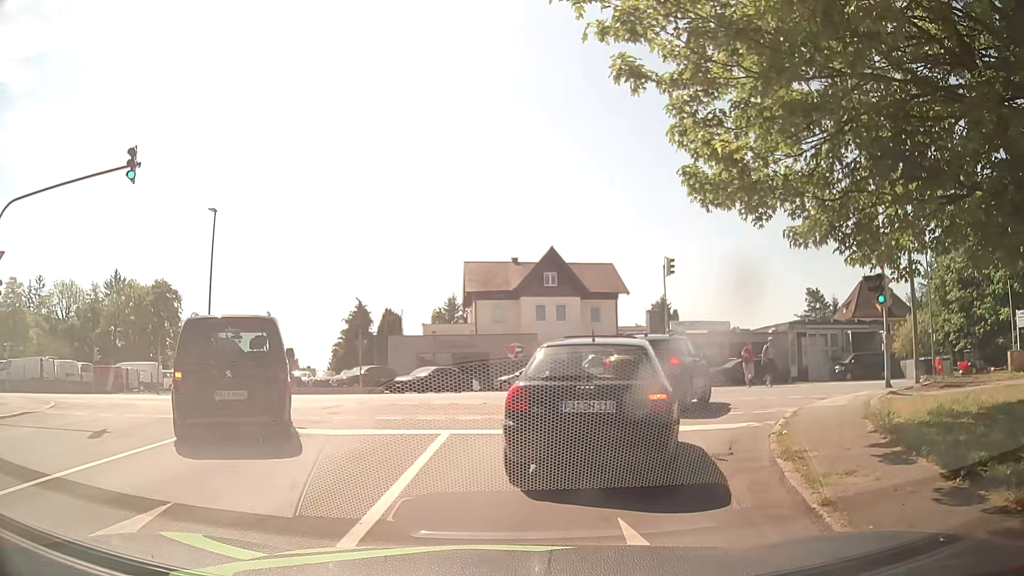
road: residential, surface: asphalt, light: Day
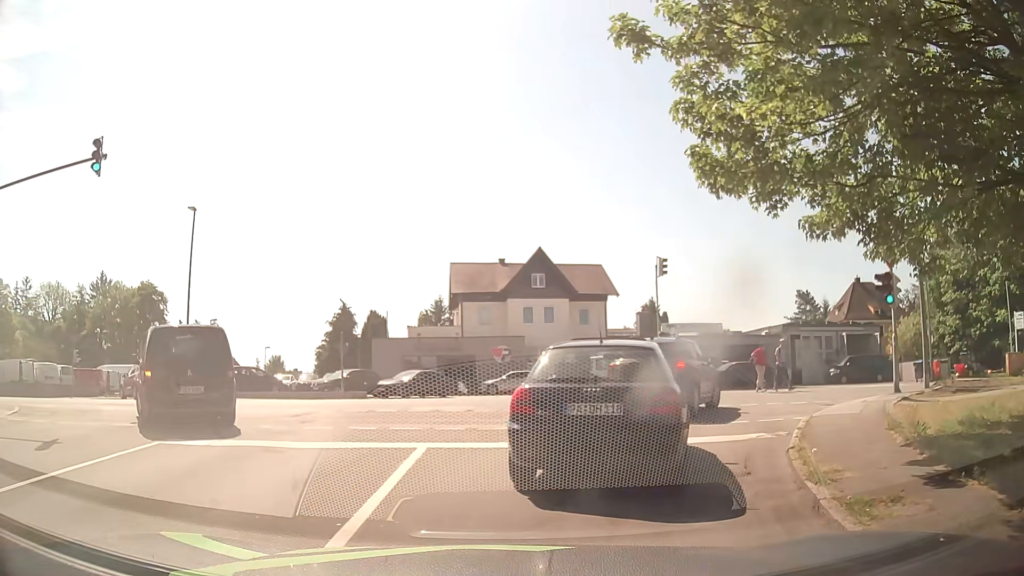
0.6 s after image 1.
(0.0, +1.1) m; +1°
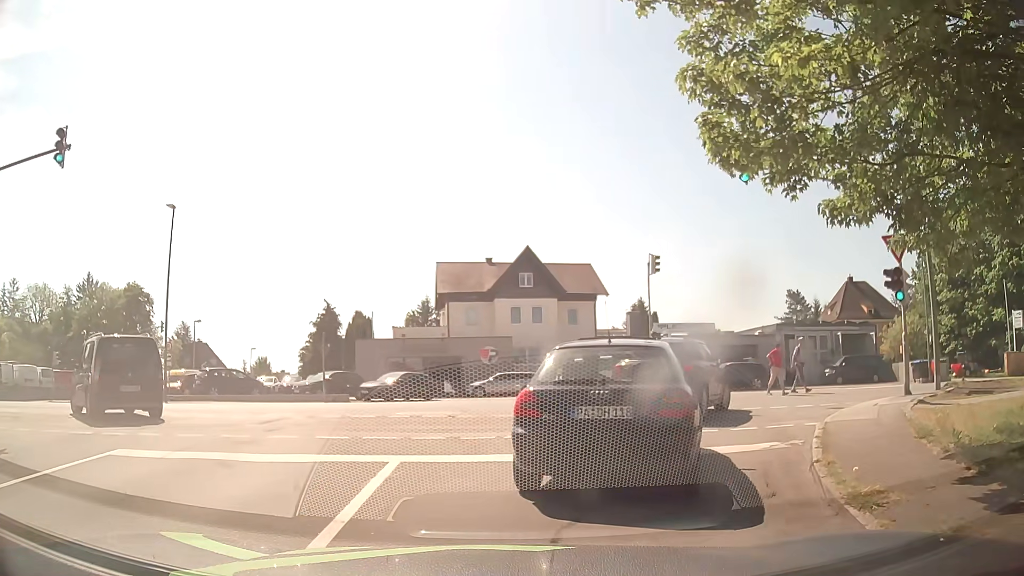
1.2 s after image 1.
(0.0, +1.1) m; 0°
